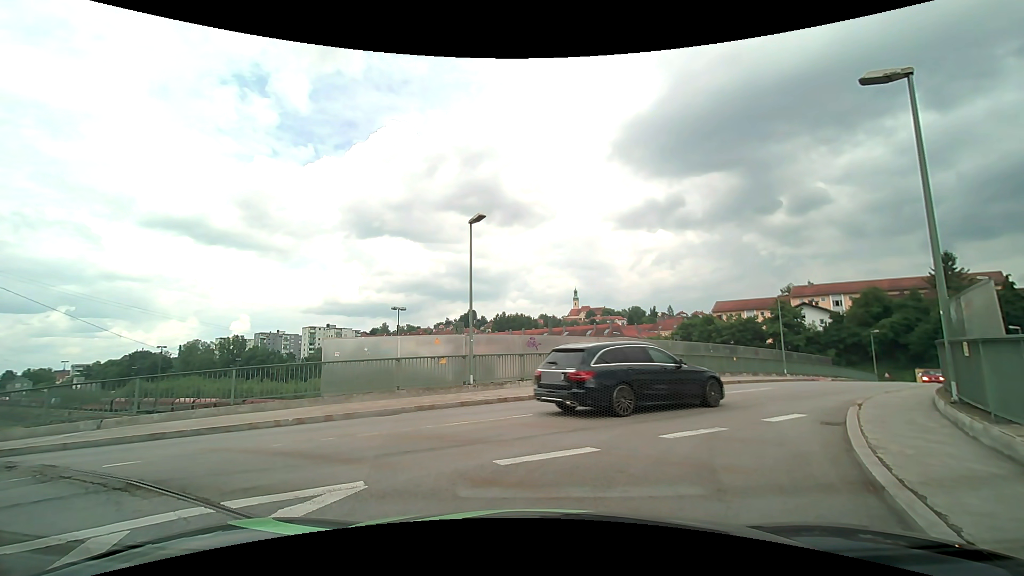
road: unclassified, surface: asphalt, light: Day
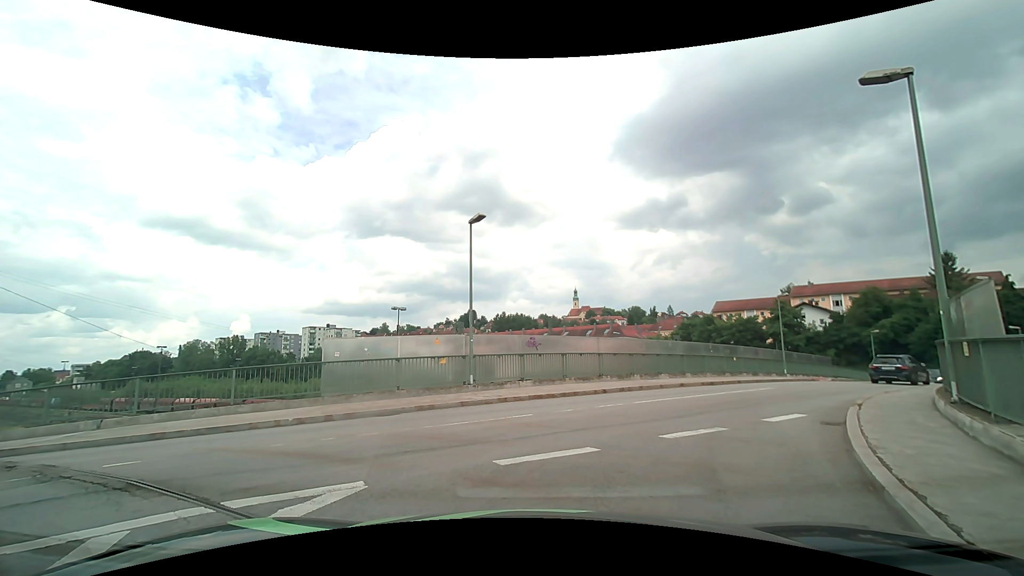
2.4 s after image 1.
(0.0, 0.0) m; 0°
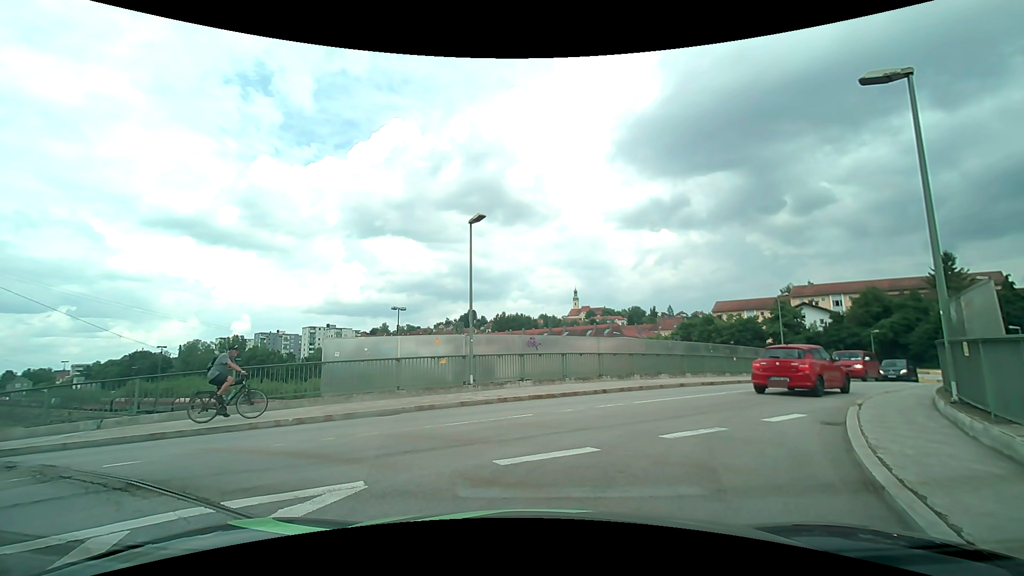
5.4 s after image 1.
(0.0, 0.0) m; 0°
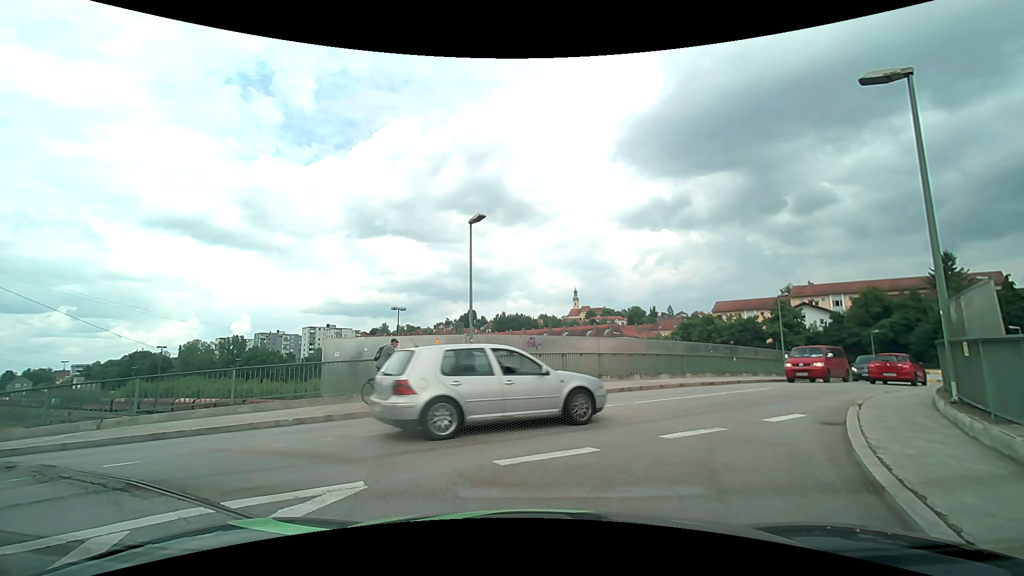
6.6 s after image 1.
(0.0, 0.0) m; 0°
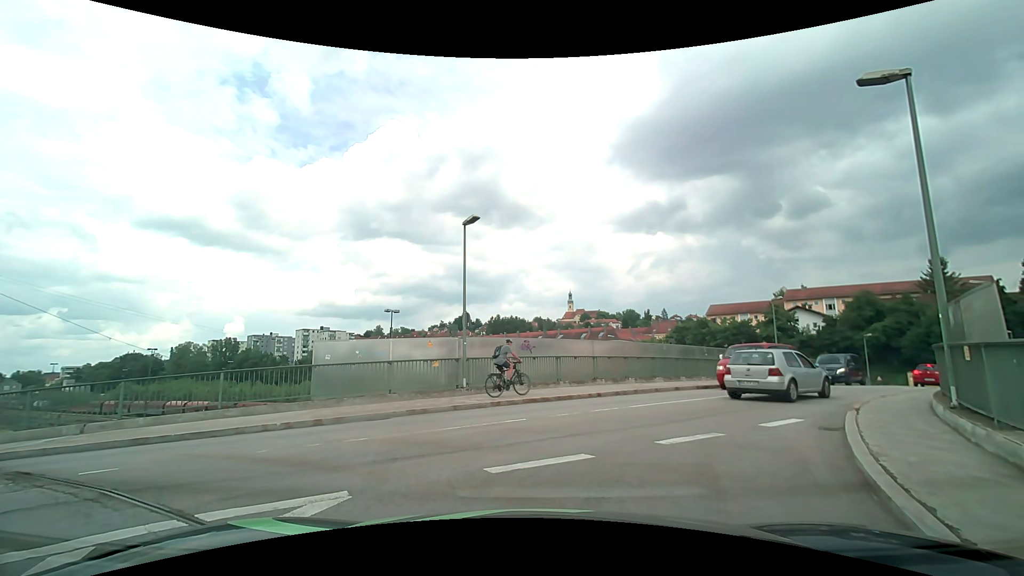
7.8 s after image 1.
(0.0, +0.2) m; 0°
